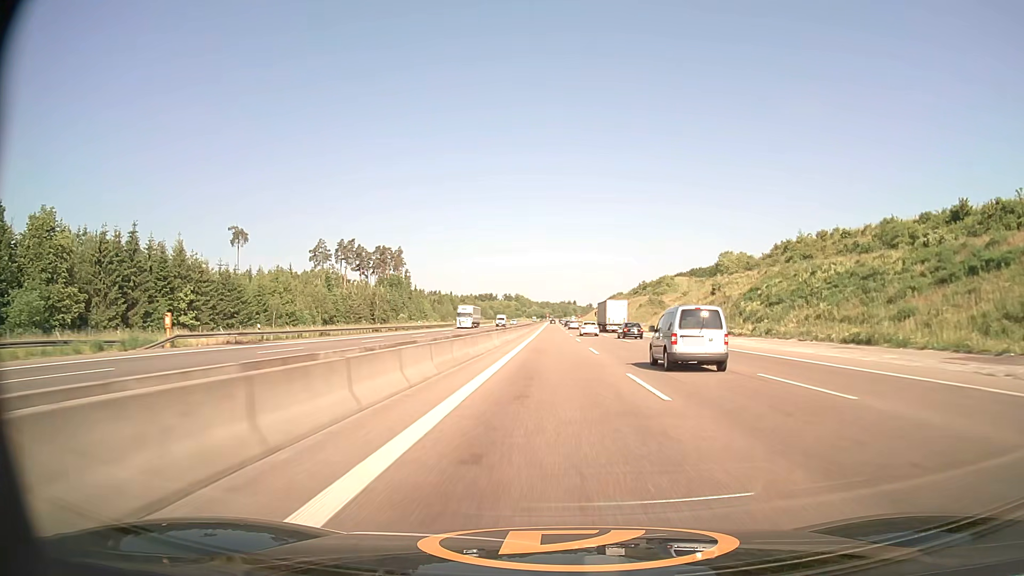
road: motorway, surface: asphalt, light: Day
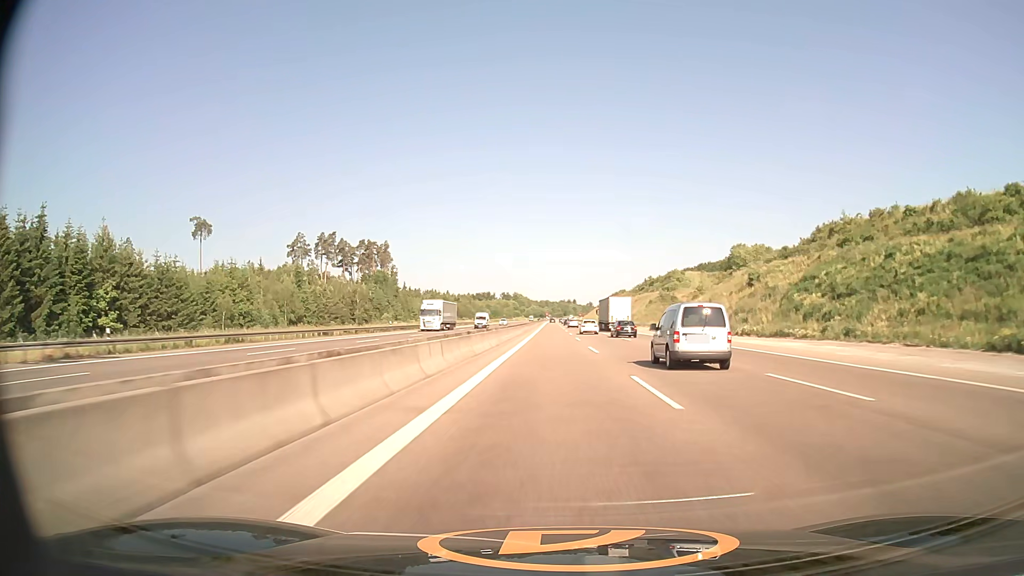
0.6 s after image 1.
(0.0, +19.0) m; 0°
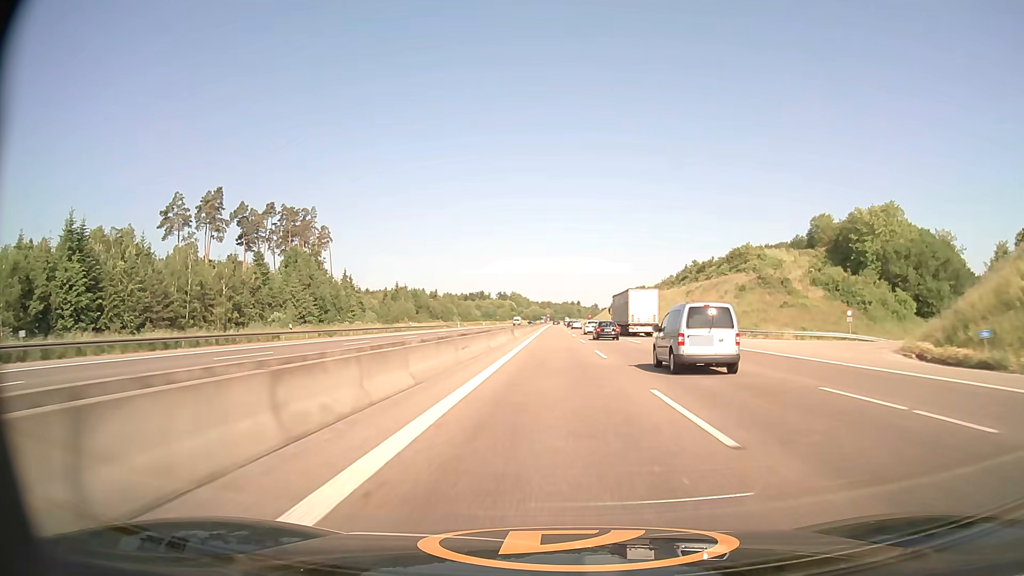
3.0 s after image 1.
(-0.2, +75.0) m; 0°
(0, +10) (0, +20) (0, +30) (0, +40) (0, +50) (0, +60) (0, +70) (0, +80) (0, +90) (0, +100) m
